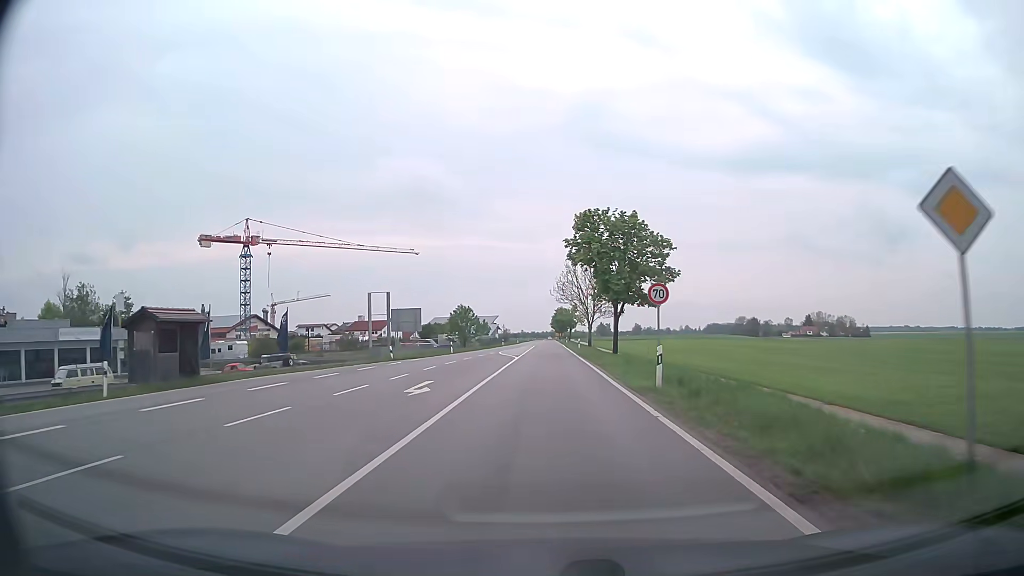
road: secondary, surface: asphalt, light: Day
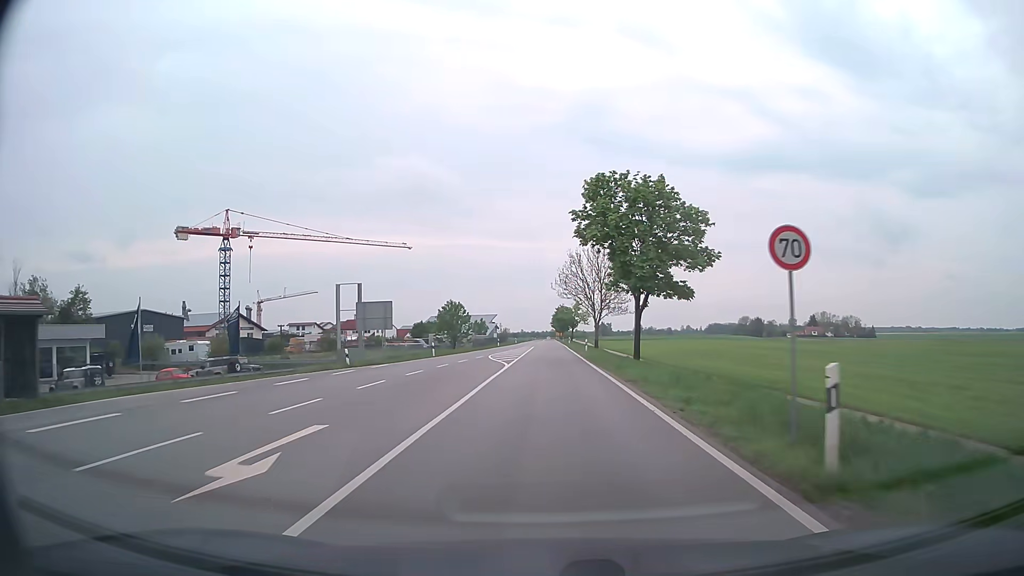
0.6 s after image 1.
(+0.1, +10.2) m; +1°
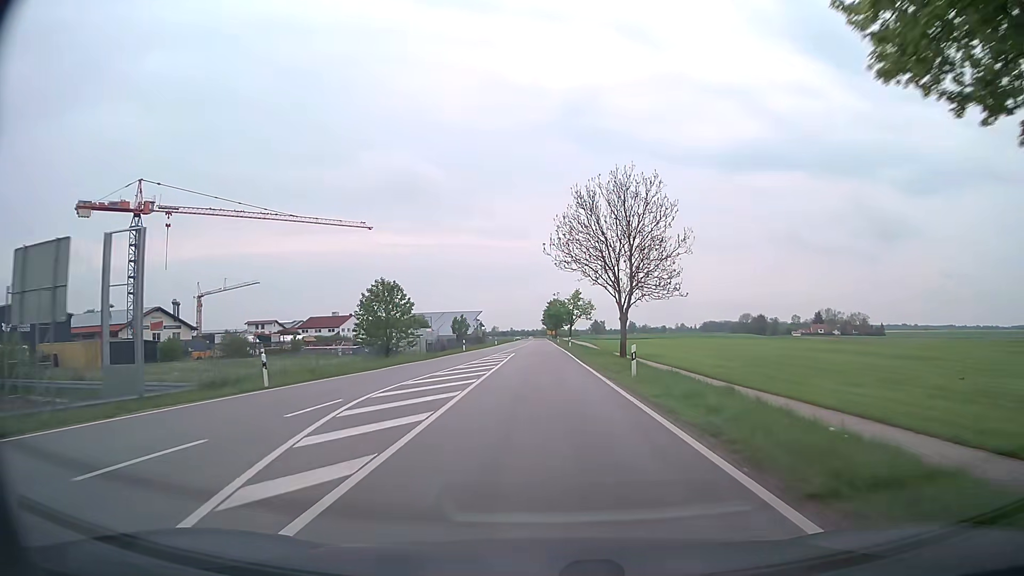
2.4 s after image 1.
(+0.2, +30.3) m; 0°
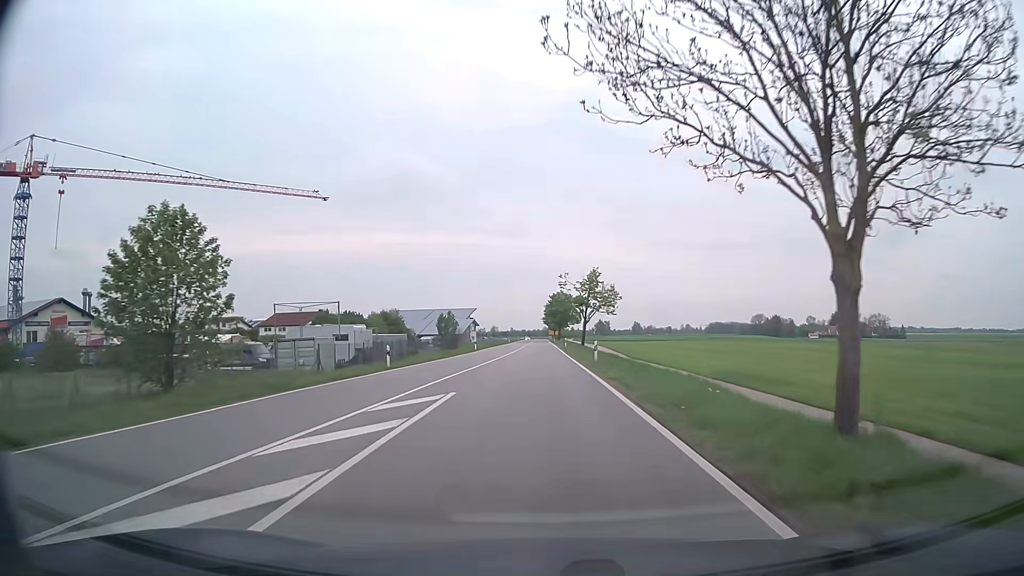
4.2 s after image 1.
(+0.3, +30.2) m; 0°
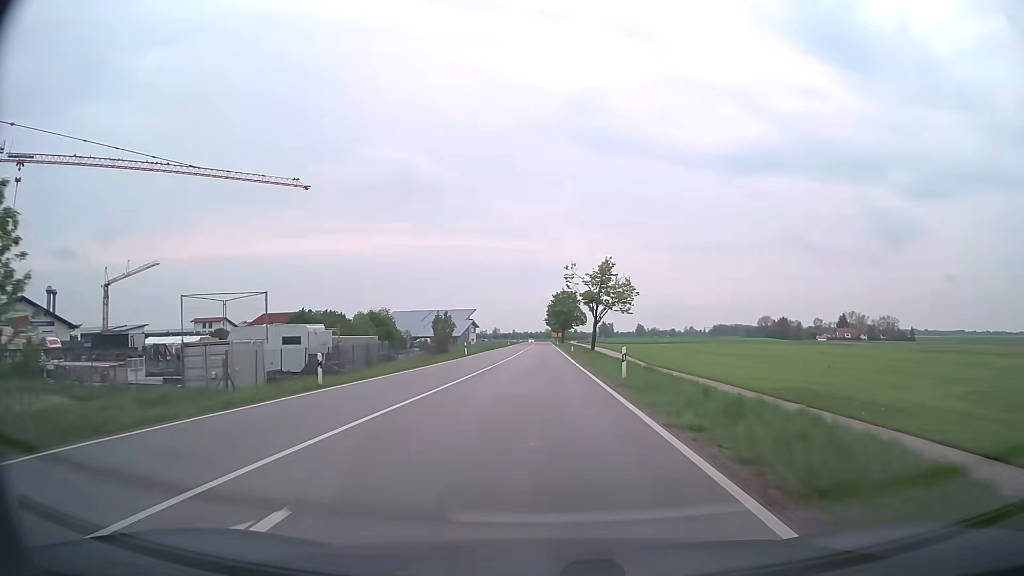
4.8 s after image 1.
(0.0, +10.2) m; 0°
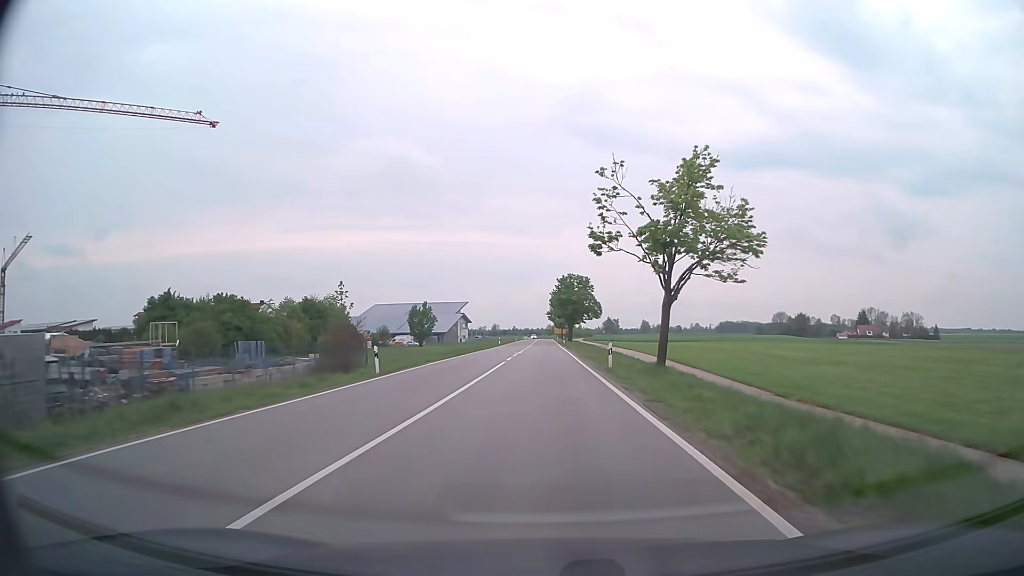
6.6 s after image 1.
(+0.1, +31.1) m; 0°
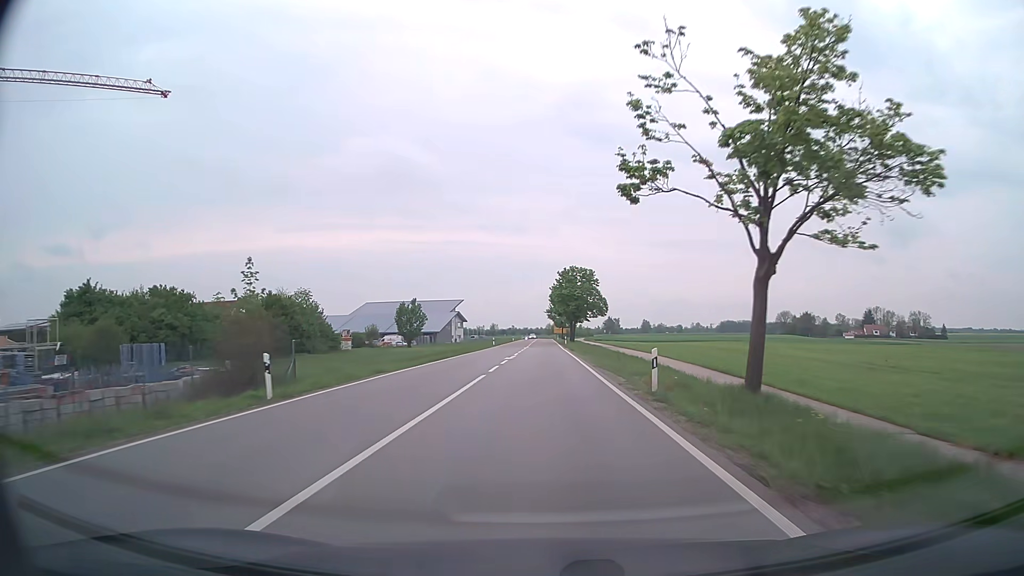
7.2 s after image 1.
(0.0, +10.6) m; 0°
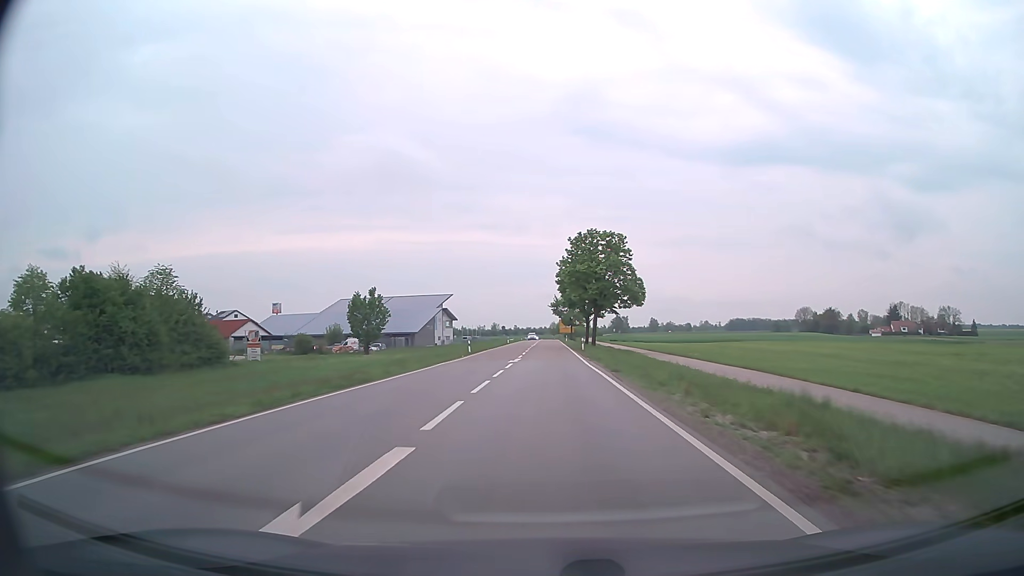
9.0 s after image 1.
(0.0, +31.7) m; 0°
(0, +10) (0, +20) (0, +30) (0, +40) (+1, +50) (+1, +60) (+1, +70) (+1, +80) (+1, +90) (+1, +100) m
